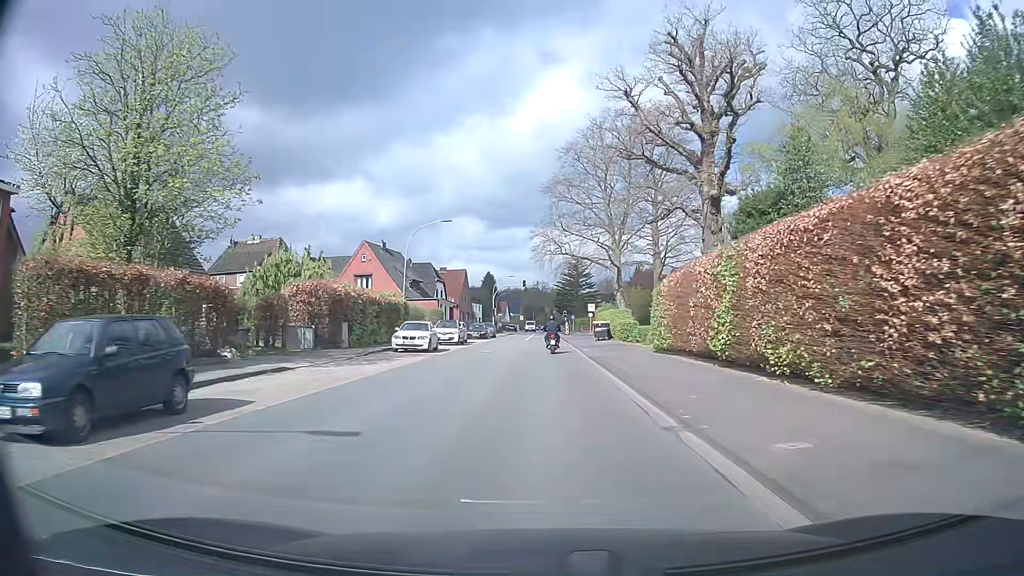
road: secondary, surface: asphalt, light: Day
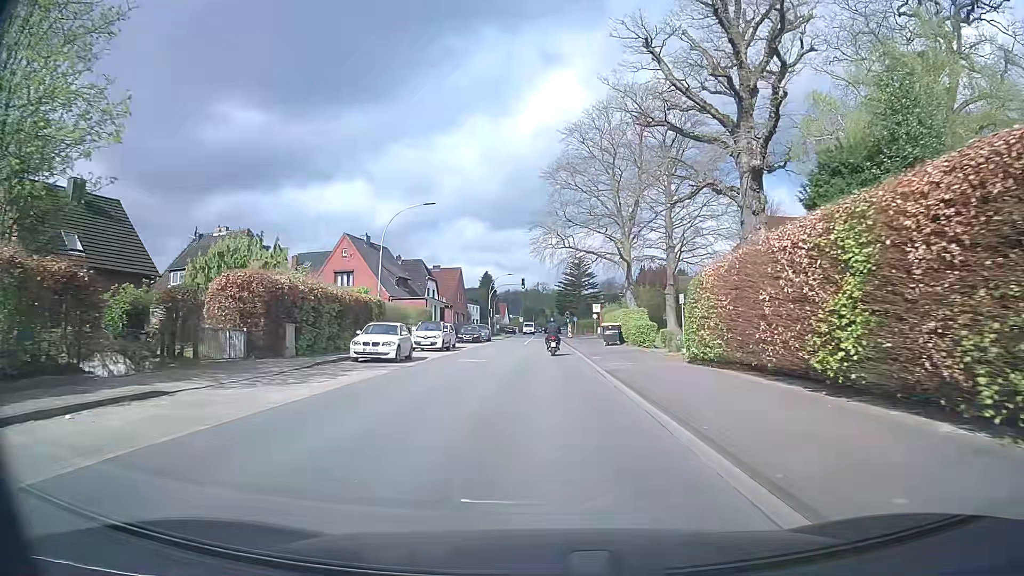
(0.0, +6.8) m; 0°
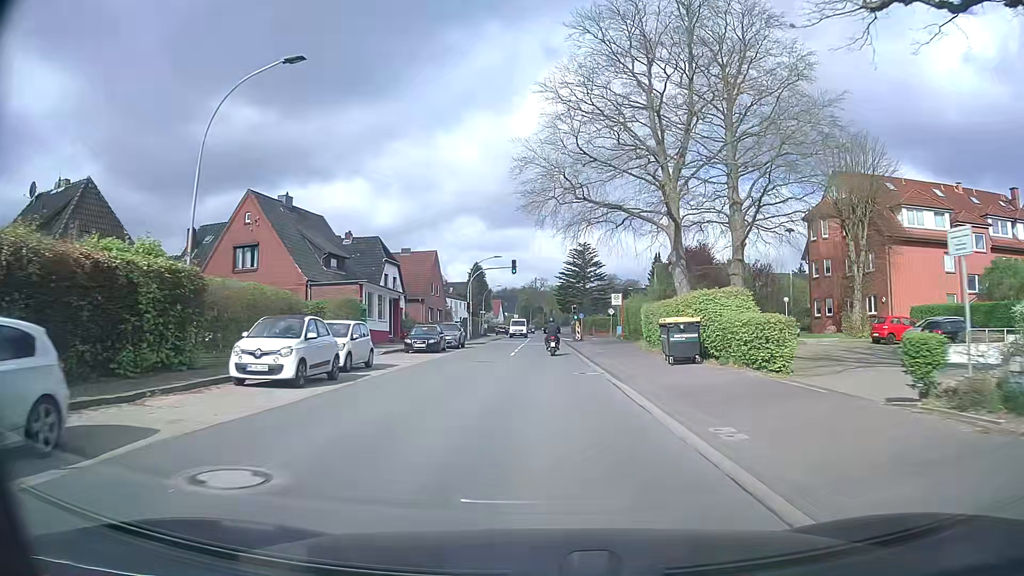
(+0.1, +20.6) m; 0°
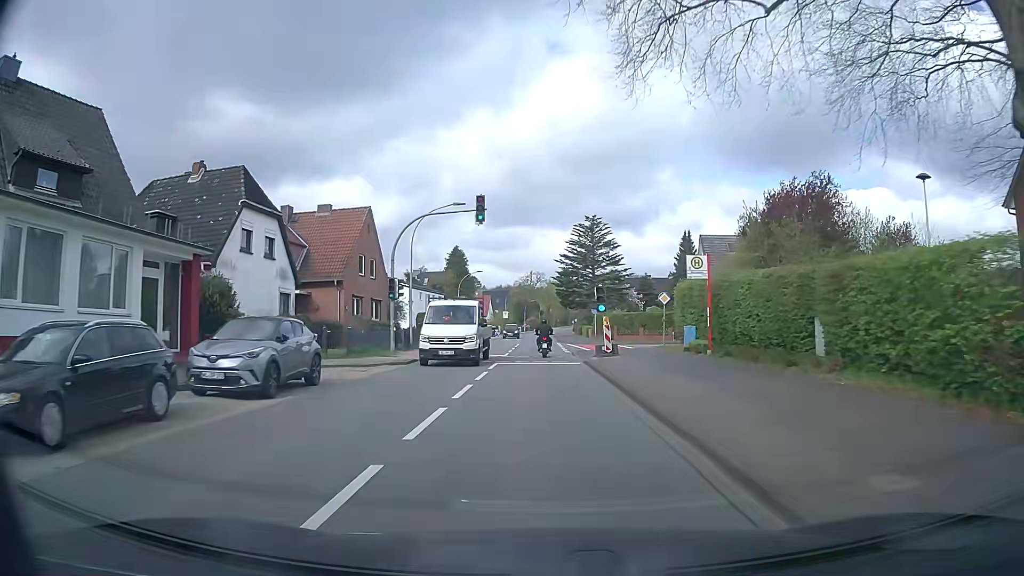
(+0.2, +27.8) m; +1°
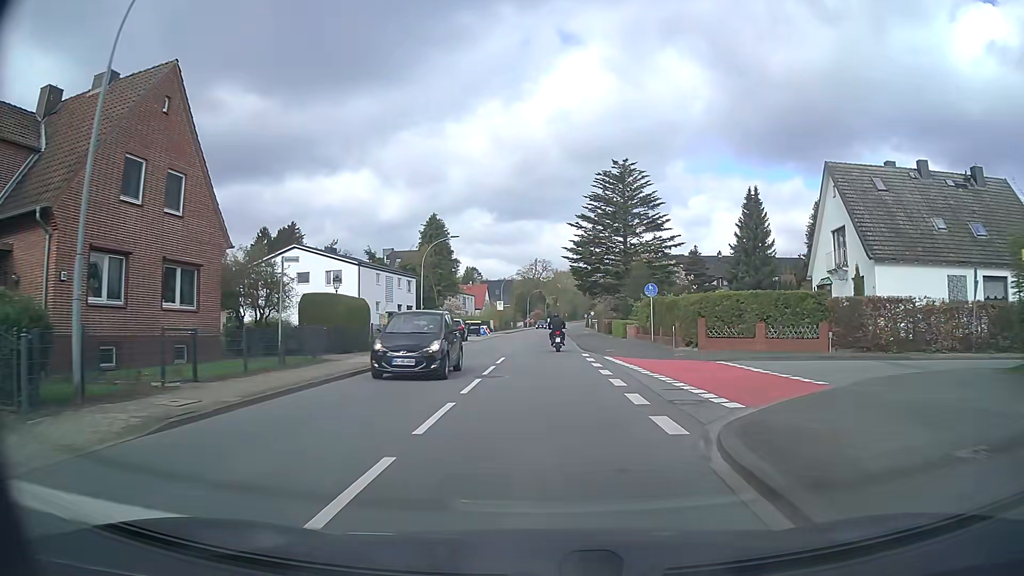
(-0.3, +28.0) m; -1°
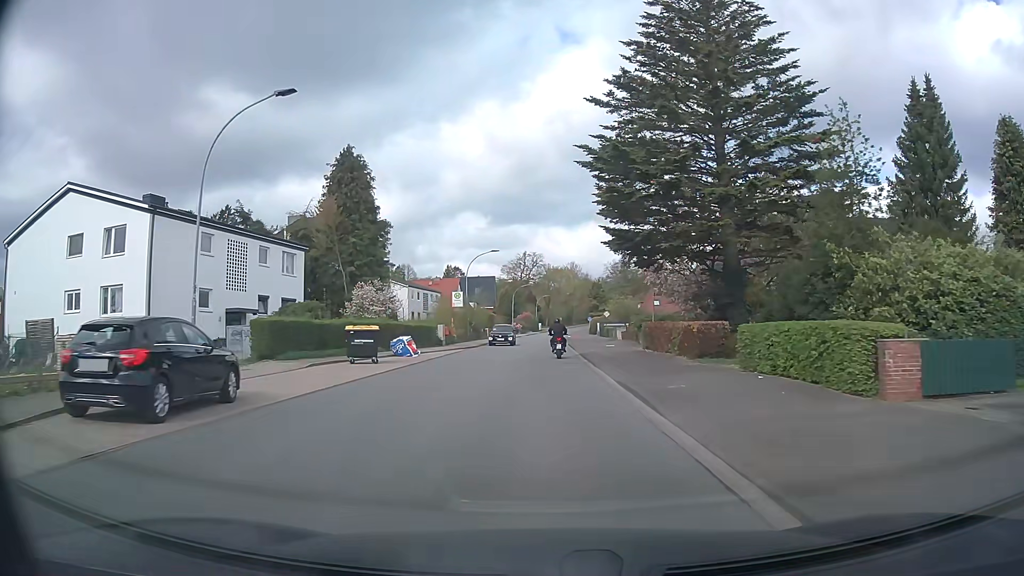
(+0.2, +34.5) m; +1°
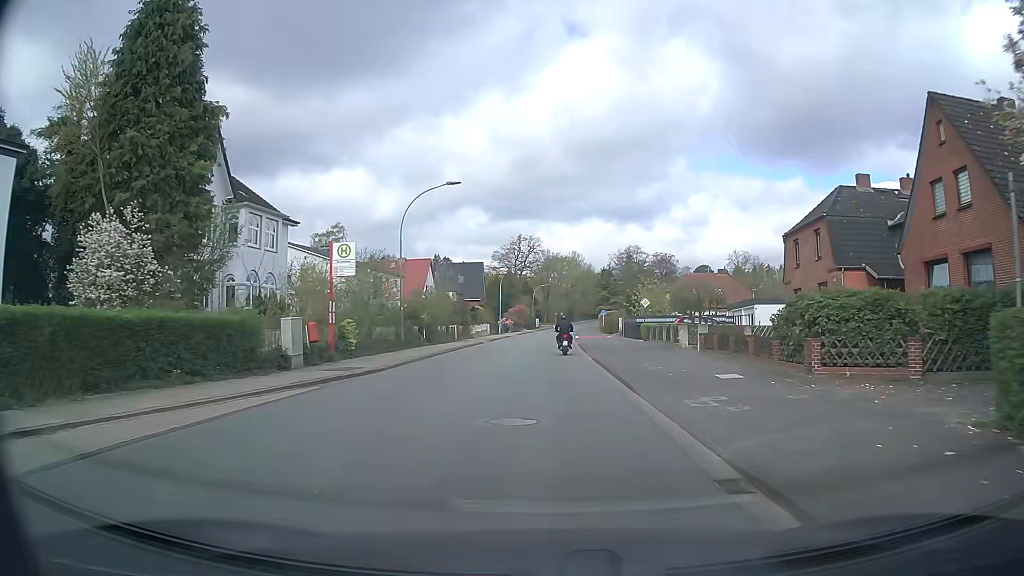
(0.0, +27.0) m; 0°
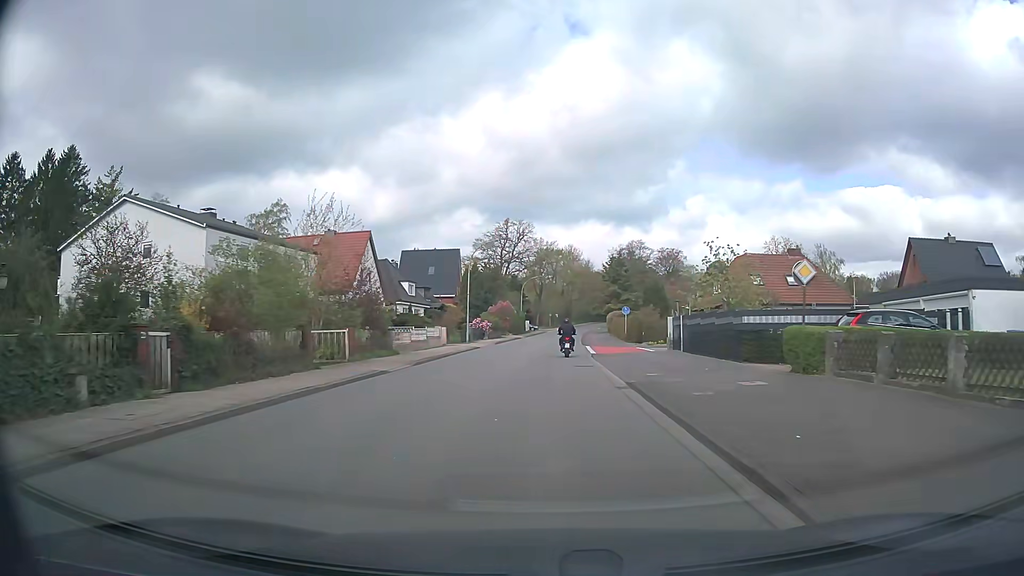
(+0.1, +26.9) m; +1°
(0, +10) (0, +20) (0, +30) (+1, +40) (+1, +50) (+2, +60) (+2, +70) (+3, +80) (+4, +90) (+4, +100) m
